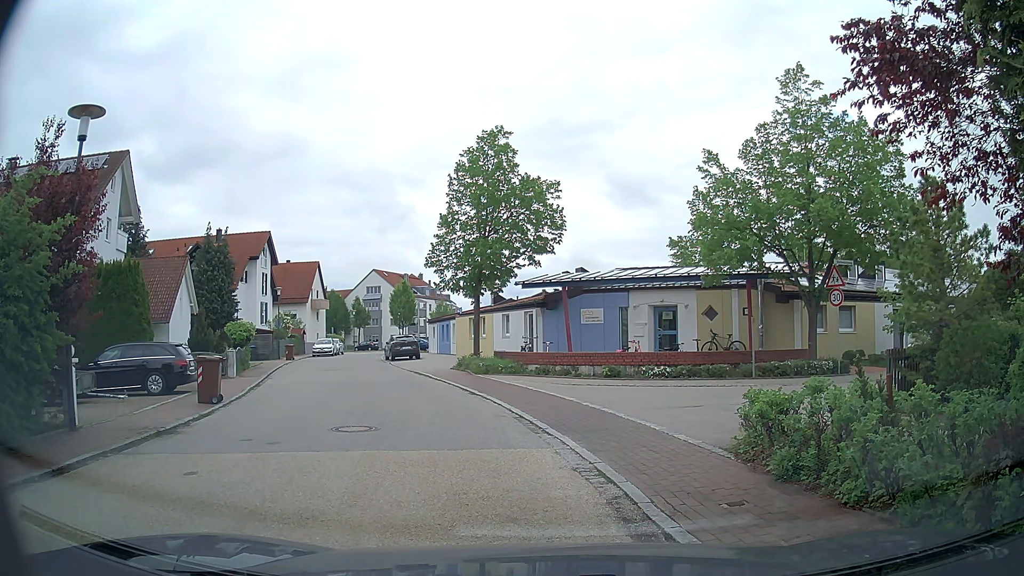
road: residential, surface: asphalt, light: Day
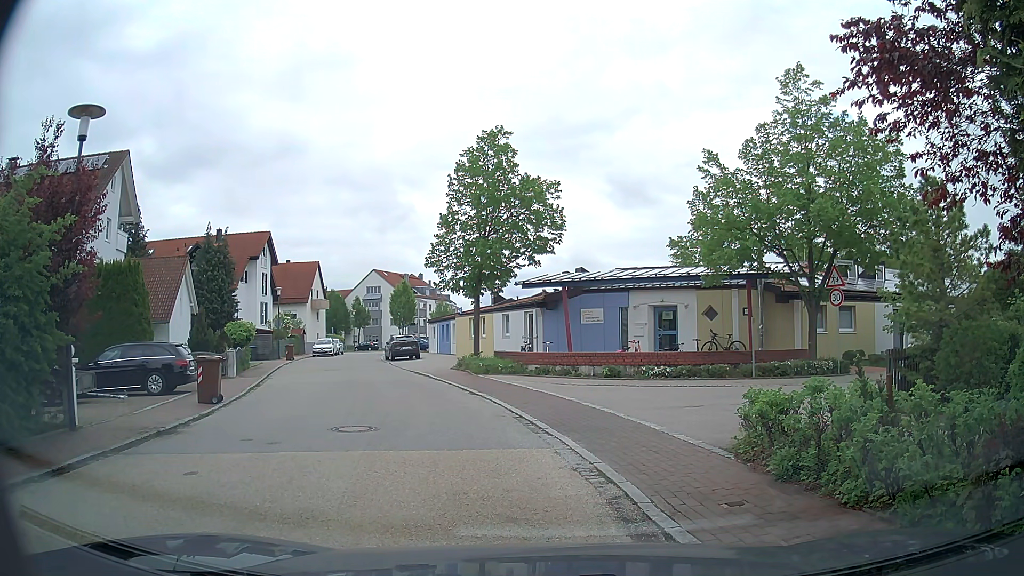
(0.0, 0.0) m; 0°
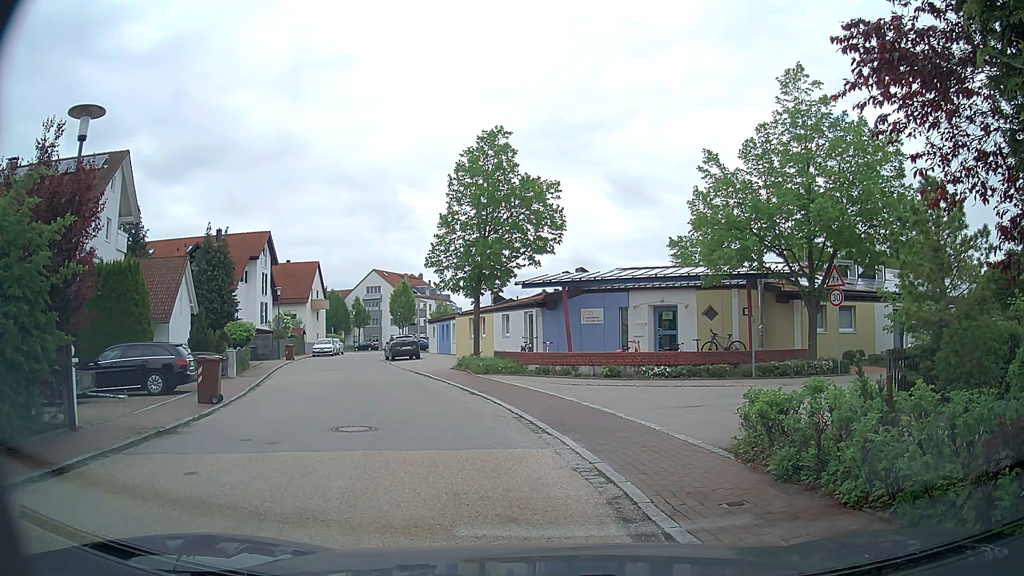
(0.0, 0.0) m; 0°
